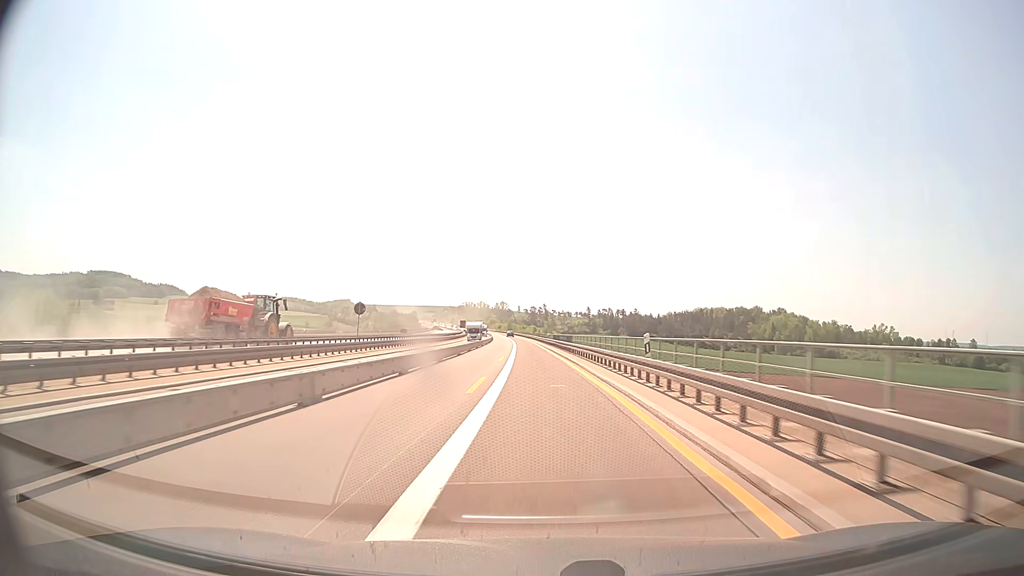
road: motorway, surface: concrete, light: Day
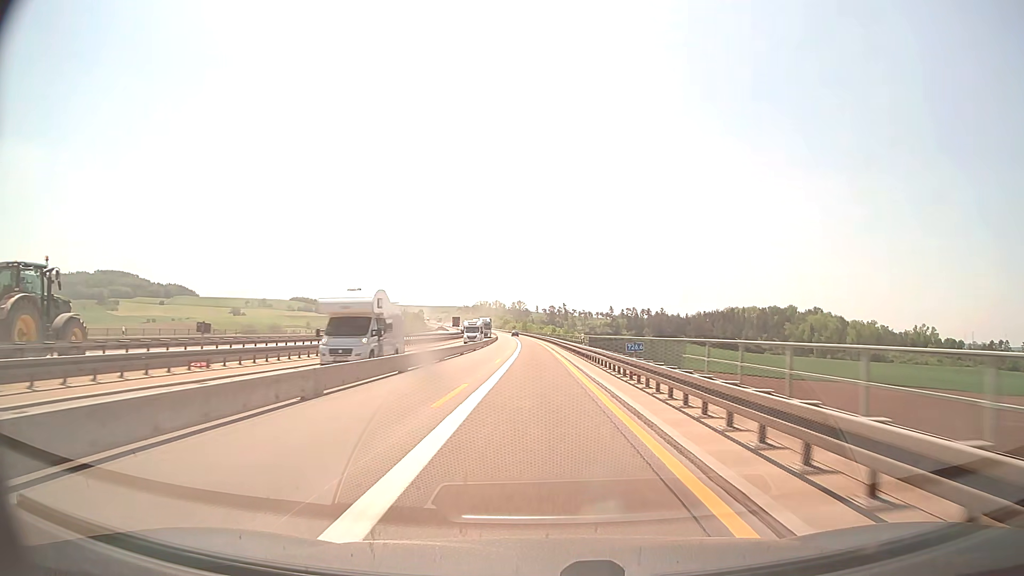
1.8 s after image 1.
(-0.4, +39.0) m; -2°
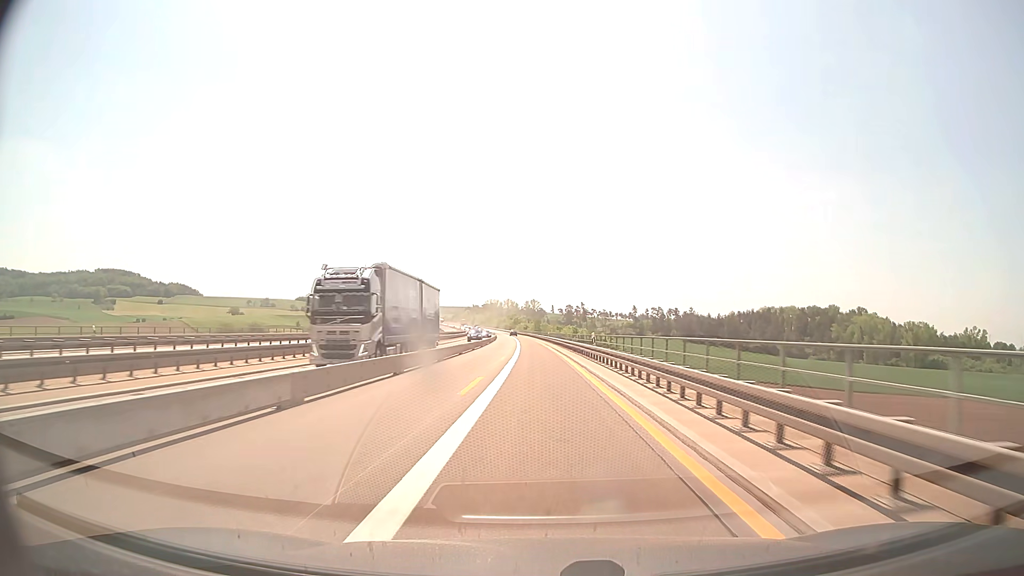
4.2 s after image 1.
(-0.8, +52.0) m; -1°
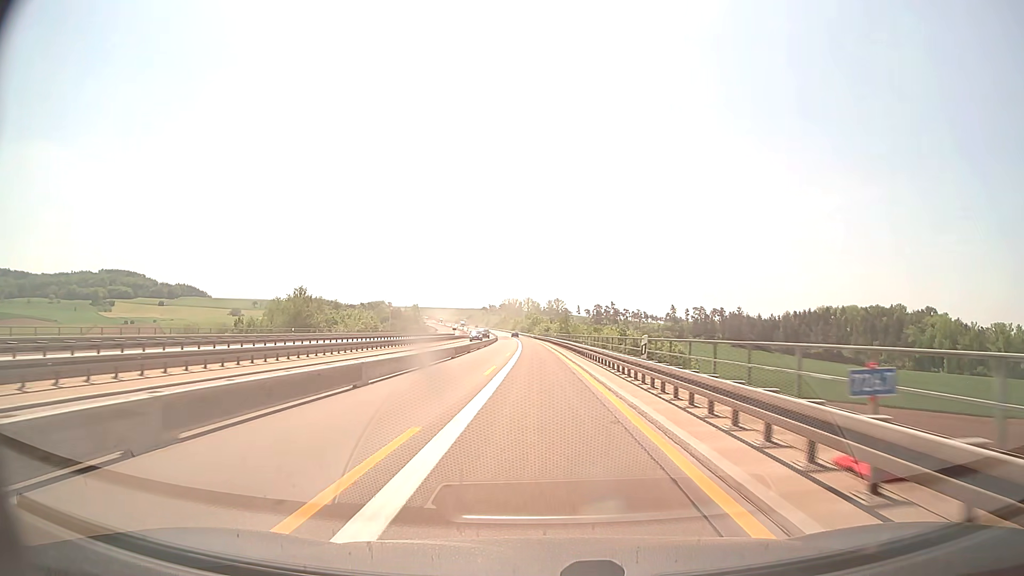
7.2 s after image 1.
(-1.0, +65.0) m; -2°
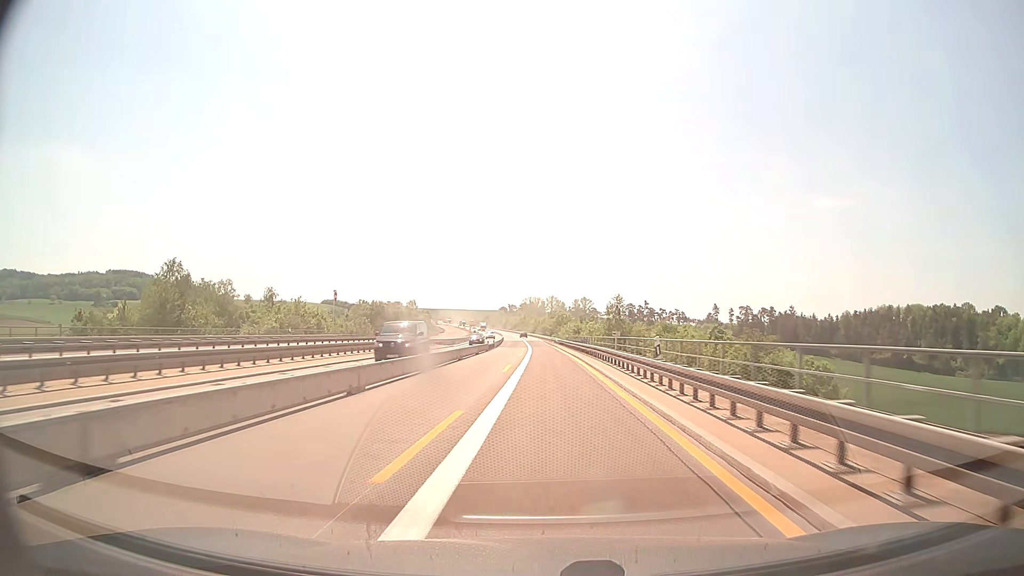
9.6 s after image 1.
(-0.8, +52.0) m; -2°
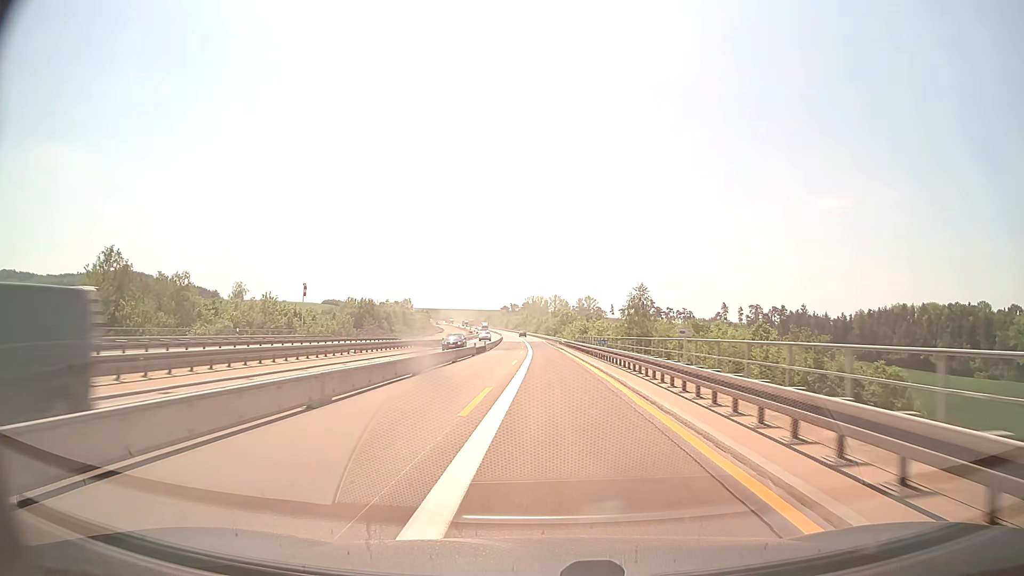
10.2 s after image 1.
(0.0, +13.0) m; 0°
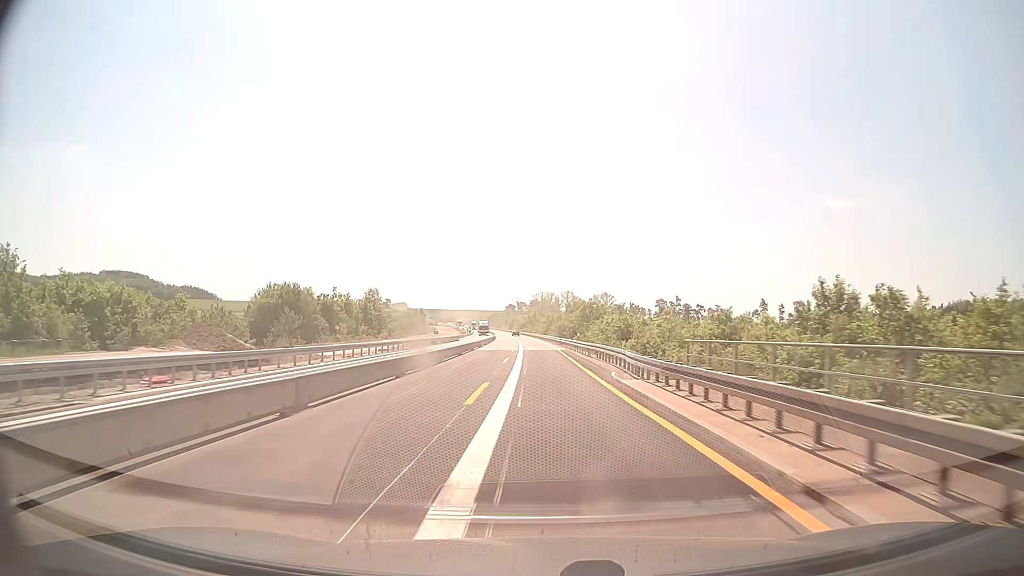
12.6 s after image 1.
(-0.3, +52.1) m; -1°
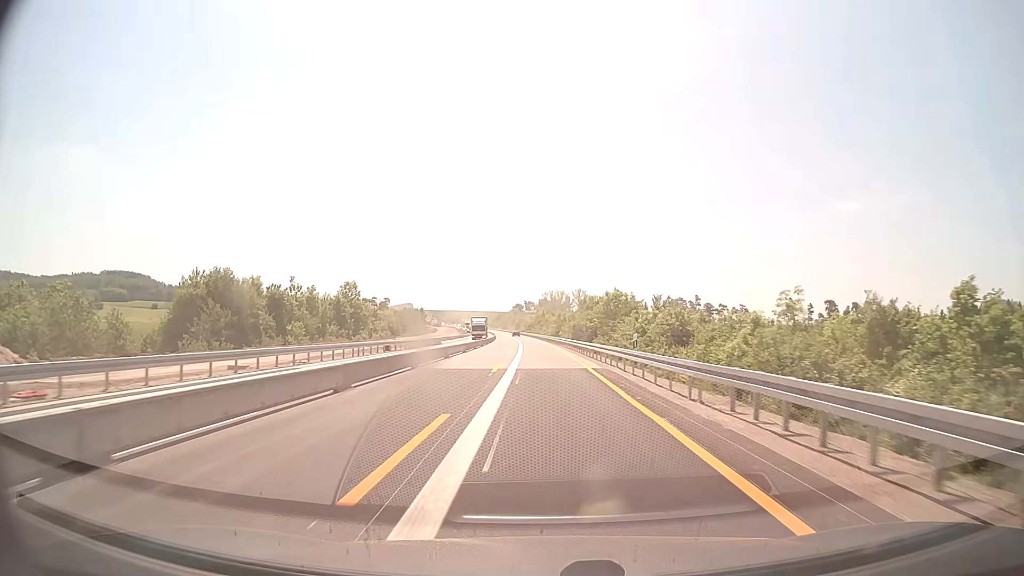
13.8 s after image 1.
(-0.2, +26.0) m; -1°
(0, +10) (0, +20) (0, +30) (0, +40) (-1, +50) (-1, +60) (-1, +70) (-2, +80) (-2, +90) (-2, +100) m
